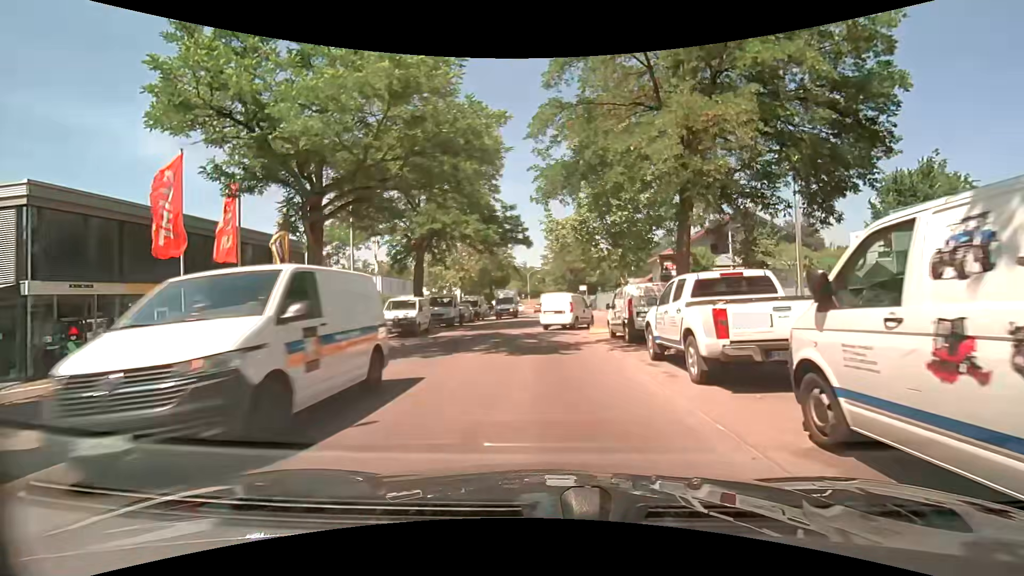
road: unclassified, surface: asphalt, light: Day
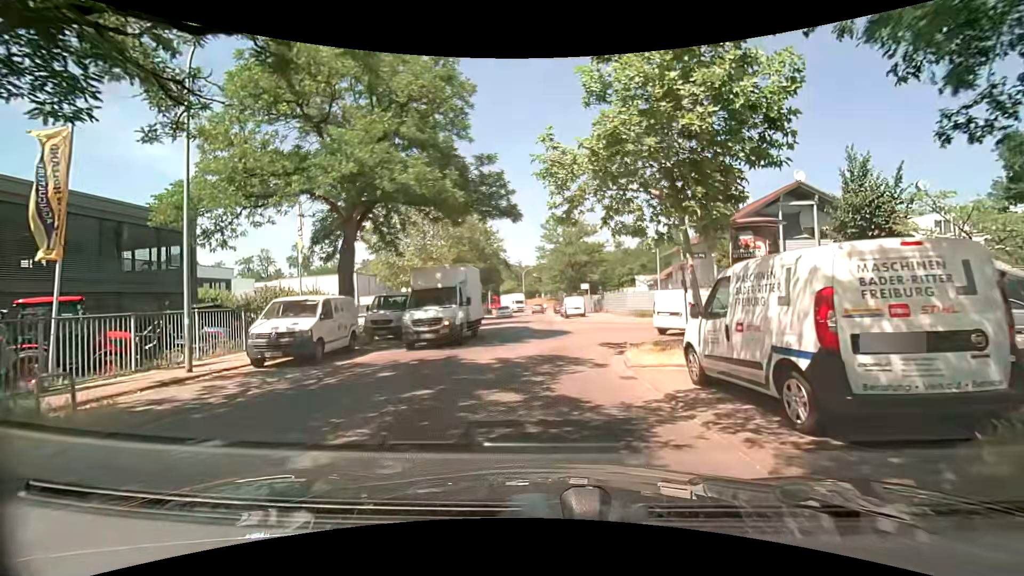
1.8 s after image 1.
(-0.1, +10.6) m; 0°
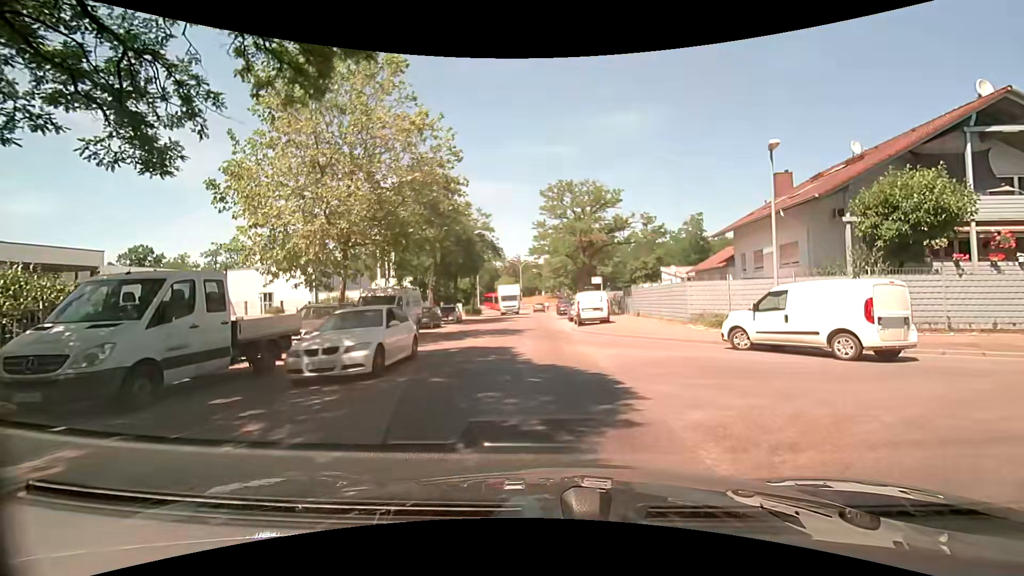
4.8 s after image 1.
(0.0, +15.4) m; 0°
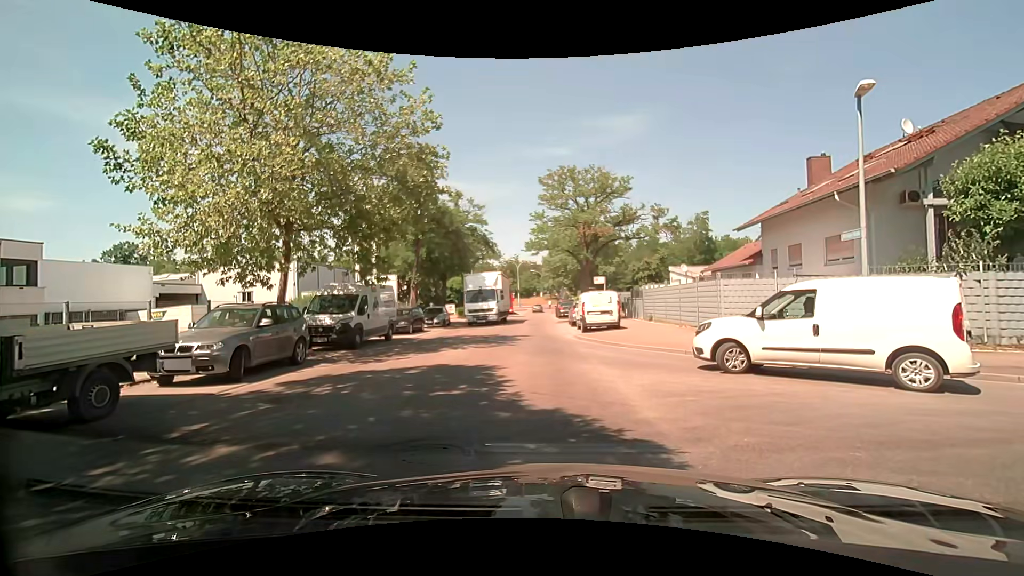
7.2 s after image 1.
(0.0, +4.1) m; -1°
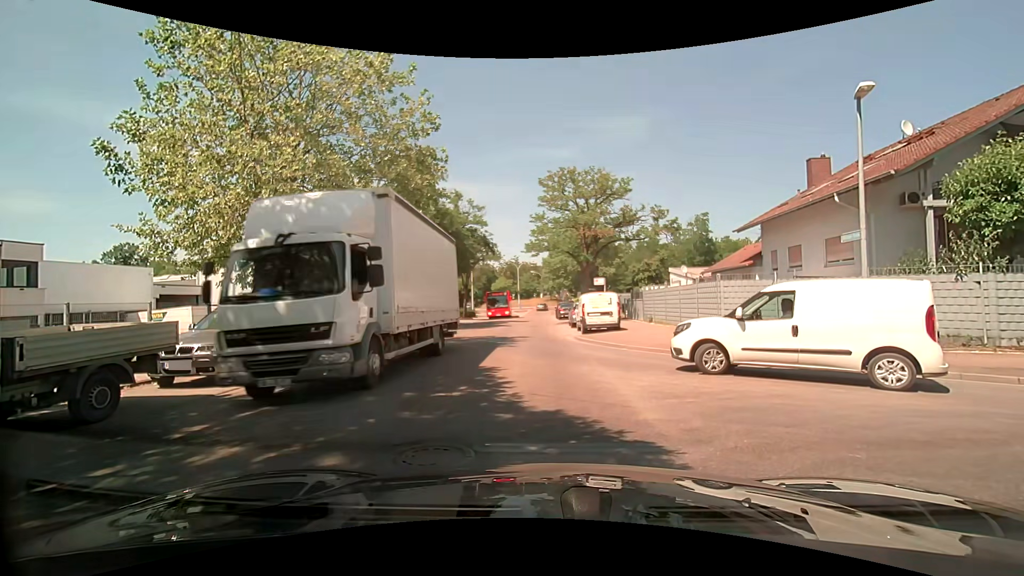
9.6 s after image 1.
(0.0, +0.1) m; 0°
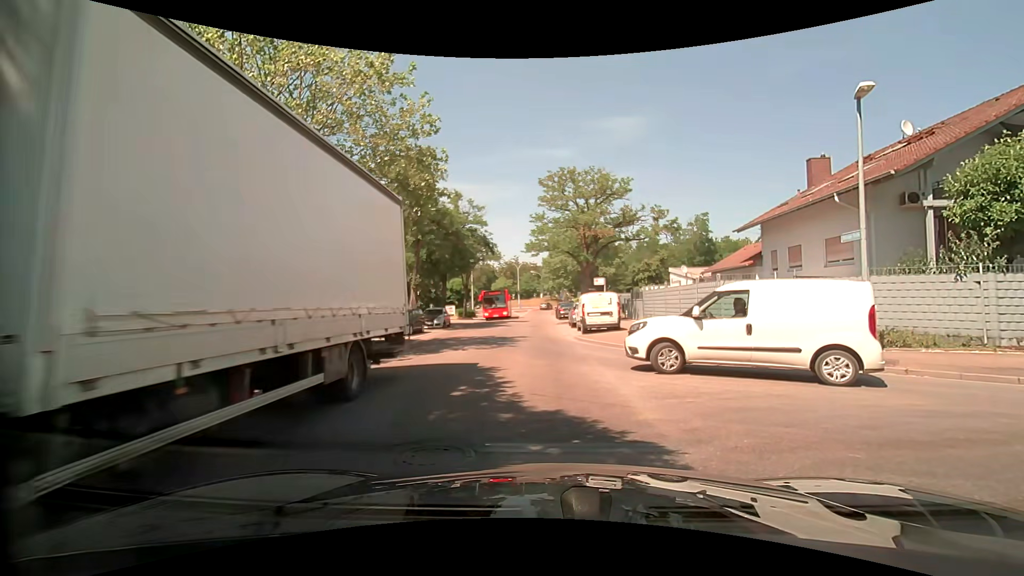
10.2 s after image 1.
(0.0, 0.0) m; 0°
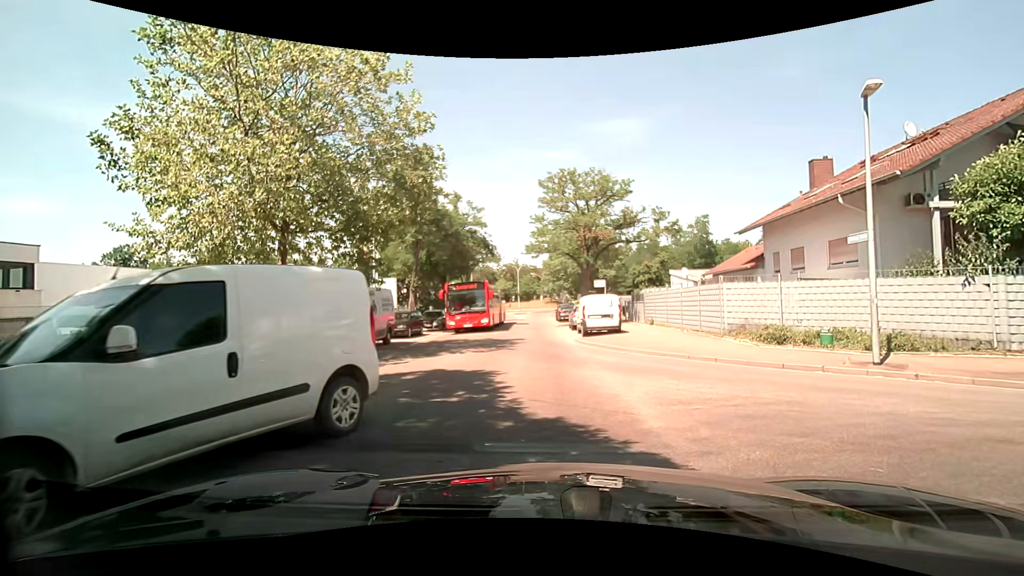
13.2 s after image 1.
(0.0, +0.3) m; 0°
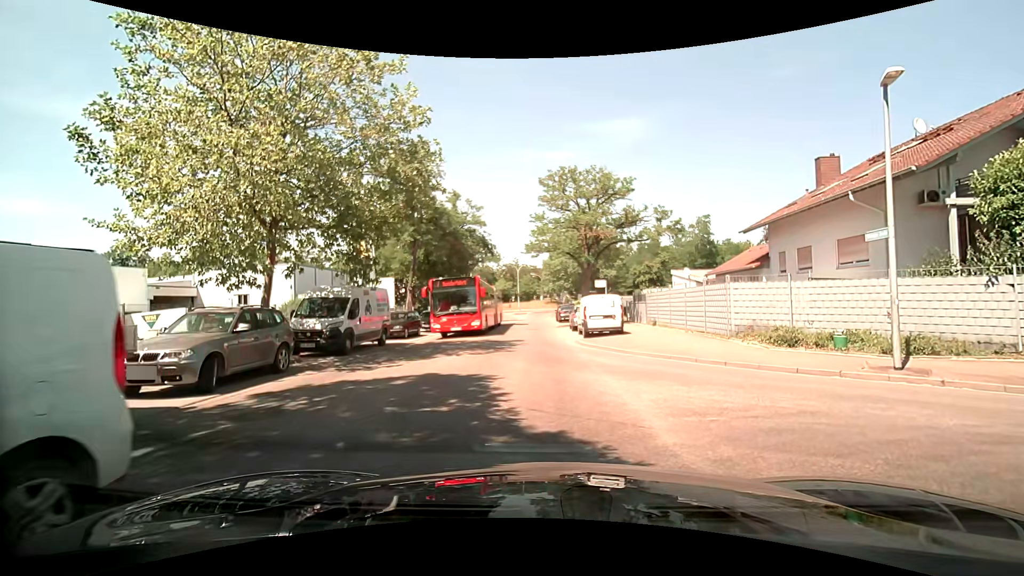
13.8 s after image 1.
(0.0, +0.7) m; -2°
